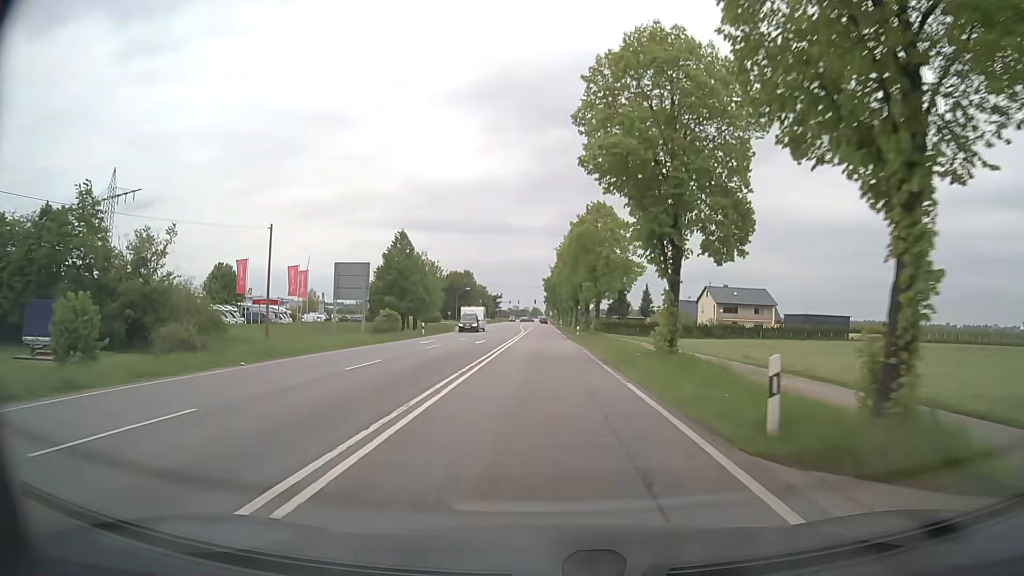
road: secondary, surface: asphalt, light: Day
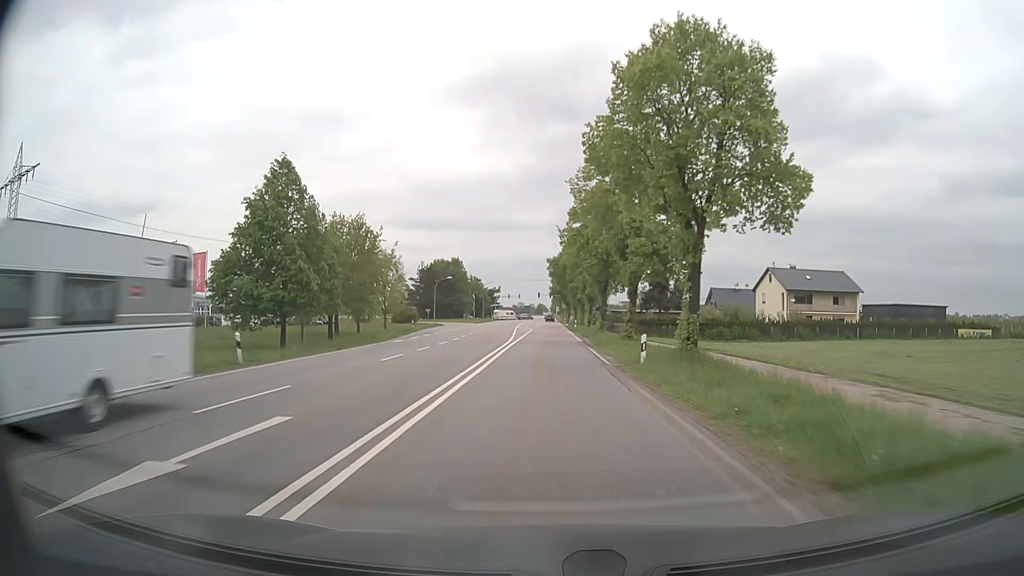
(-0.1, +32.5) m; 0°
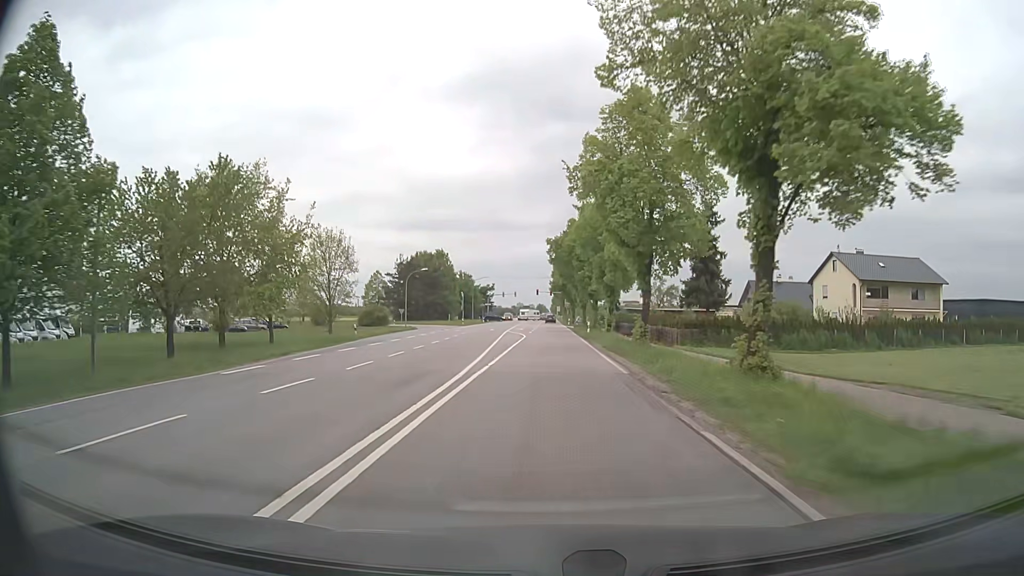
(-0.1, +20.8) m; 0°
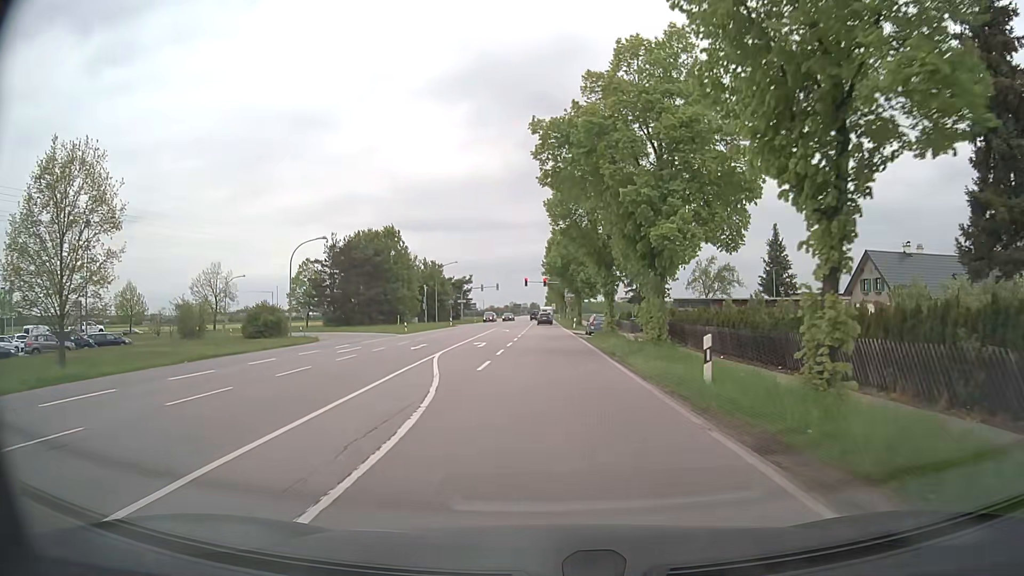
(+0.1, +35.7) m; +1°
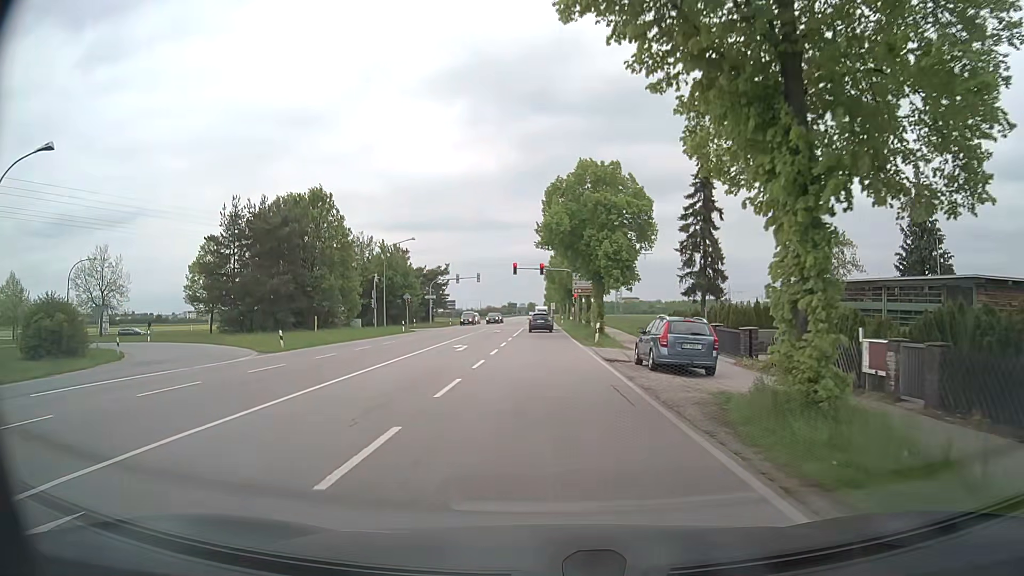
(0.0, +28.7) m; 0°
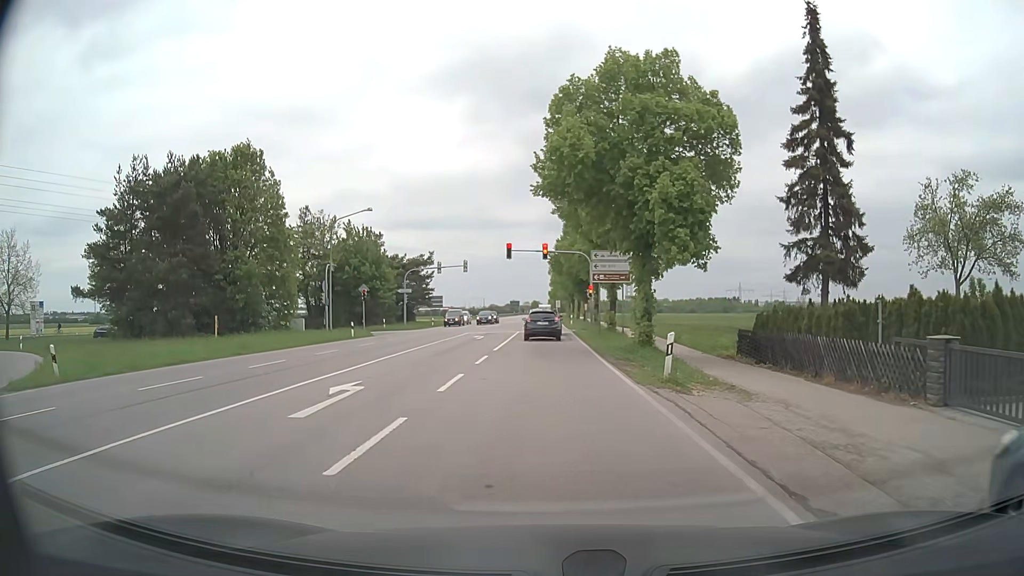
(-0.1, +17.2) m; 0°
(0, +10) (0, +20) (0, +30) (0, +40) (0, +50) (0, +60) (-1, +70) (-1, +80) (-1, +90) (-1, +100) m
